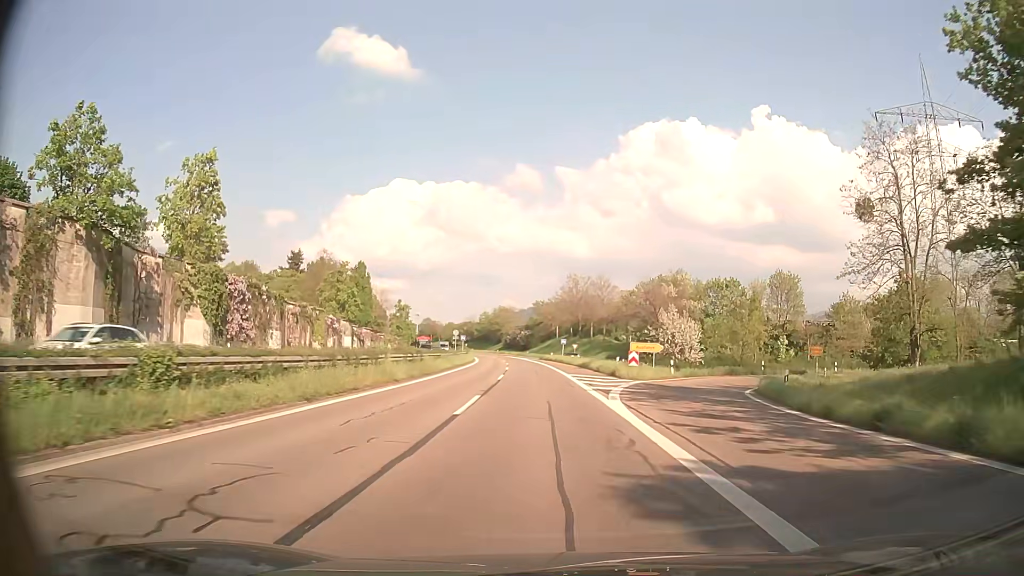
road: trunk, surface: asphalt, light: Day
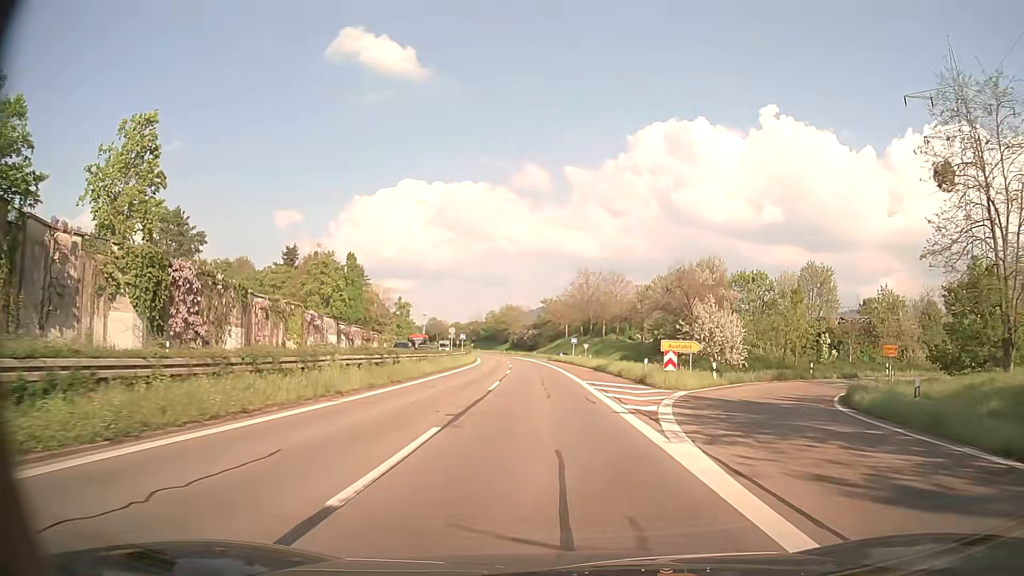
(-0.1, +8.7) m; -1°
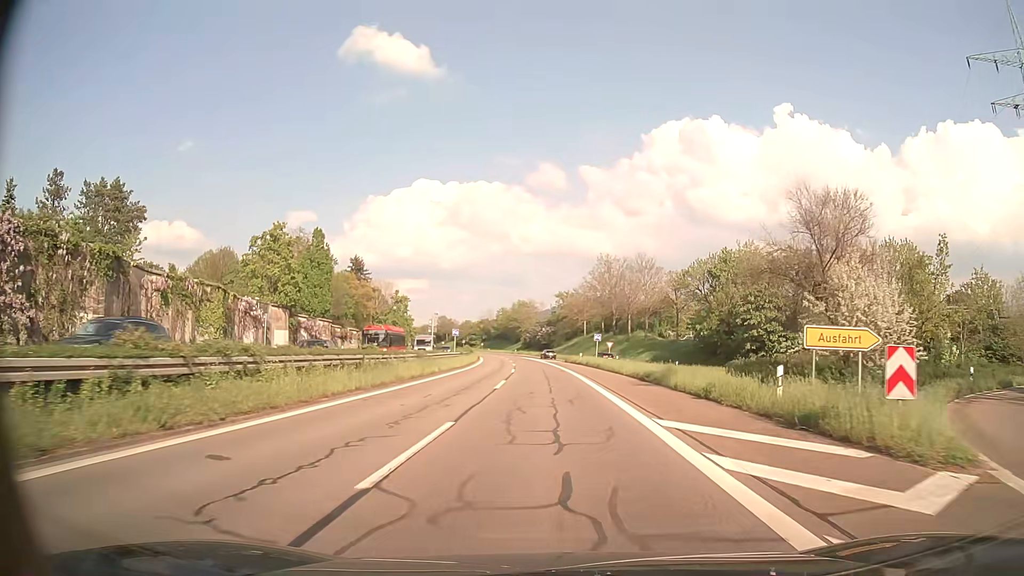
(-0.2, +17.4) m; -1°
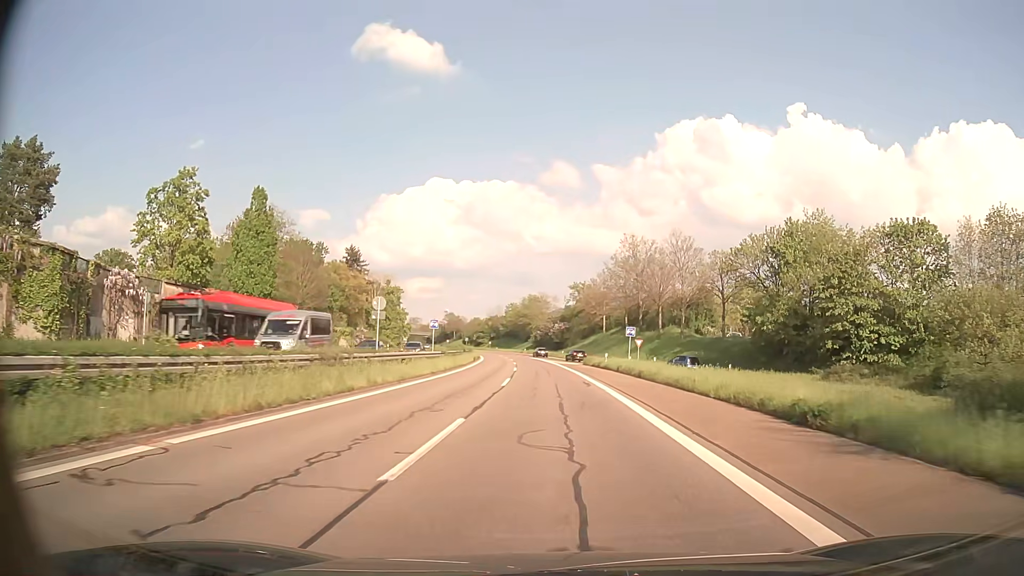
(-0.1, +17.4) m; -1°
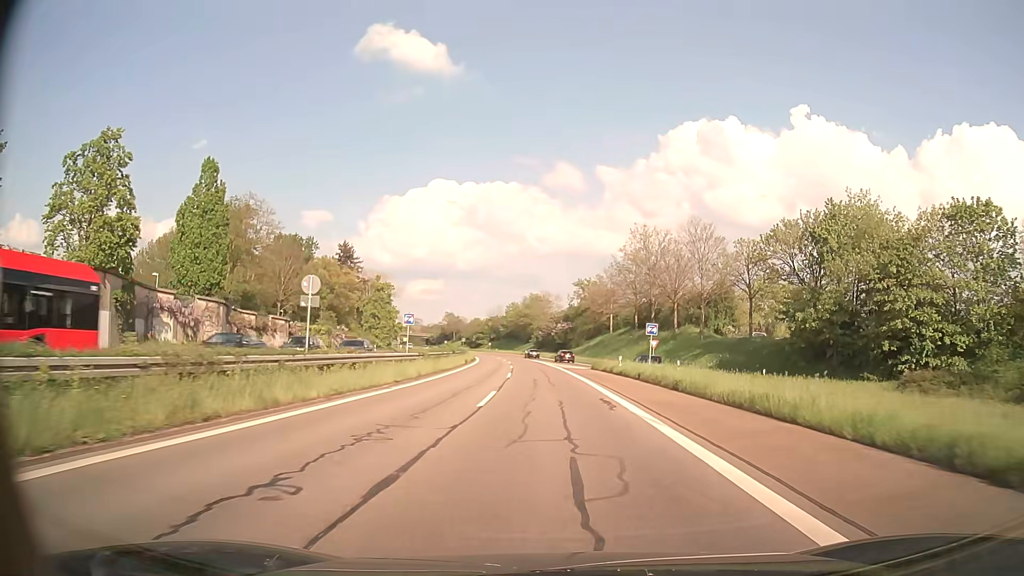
(0.0, +8.8) m; 0°
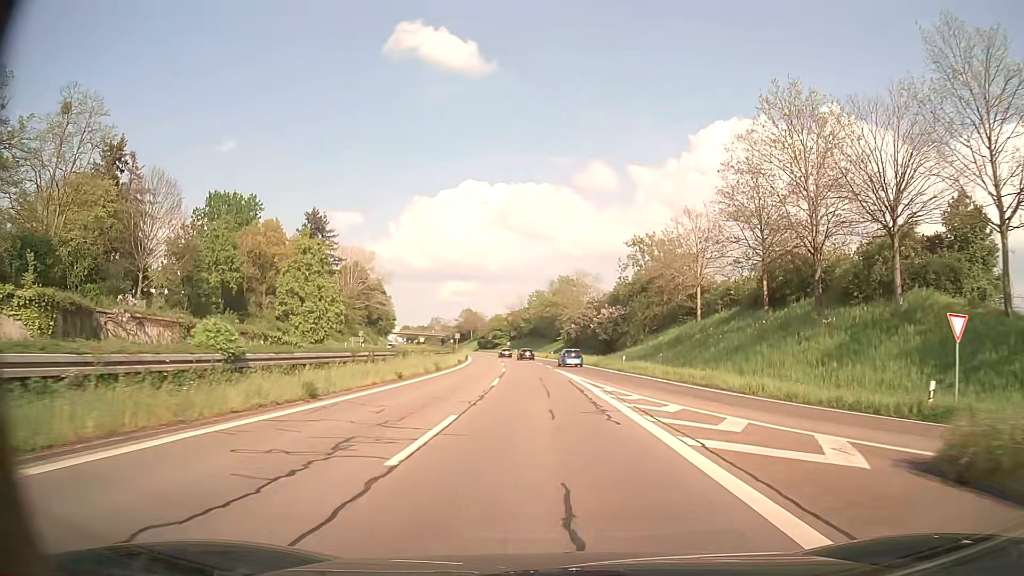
(-0.8, +44.7) m; -3°
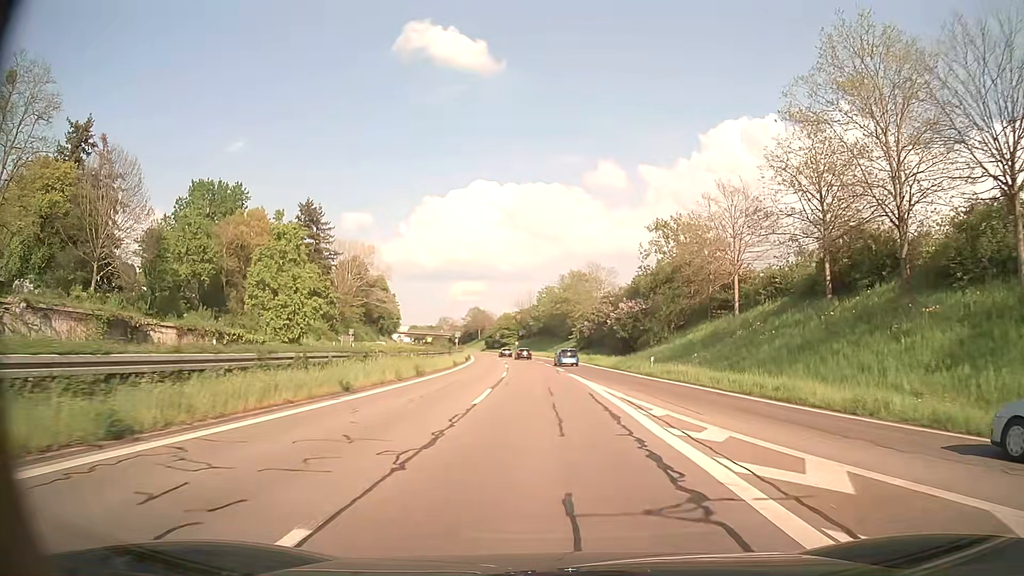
(-0.1, +9.0) m; -1°
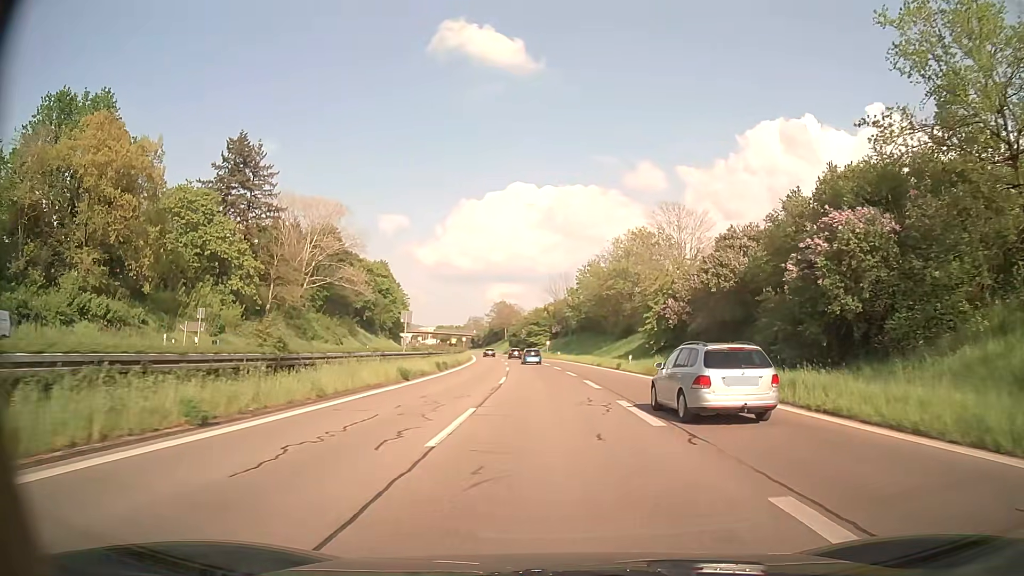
(-1.1, +43.3) m; -3°
(0, +10) (0, +20) (-1, +30) (-1, +40) (-2, +50) (-2, +60) (-3, +70) (-4, +80) (-5, +90) (-6, +100) m
